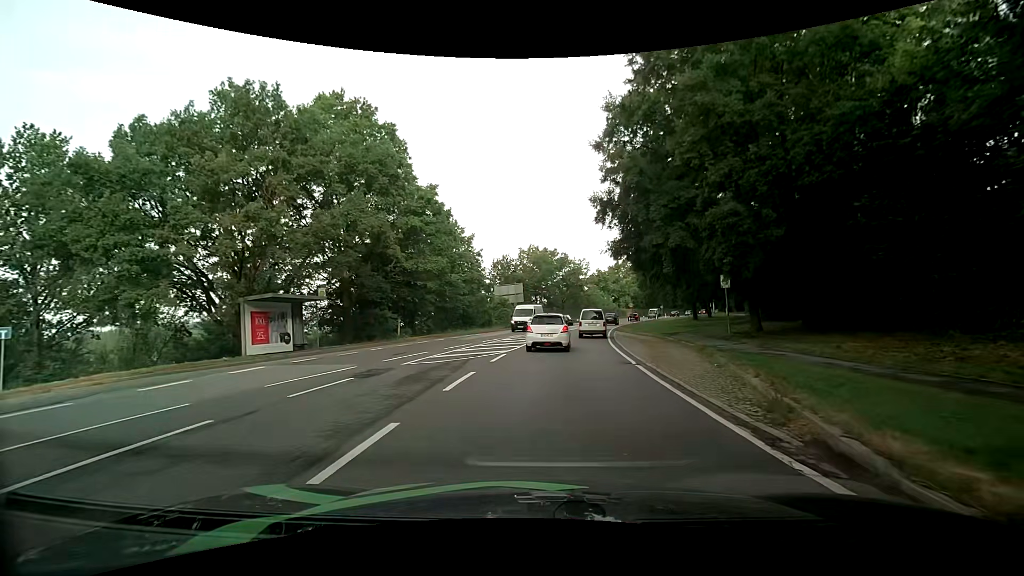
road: primary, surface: asphalt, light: Day
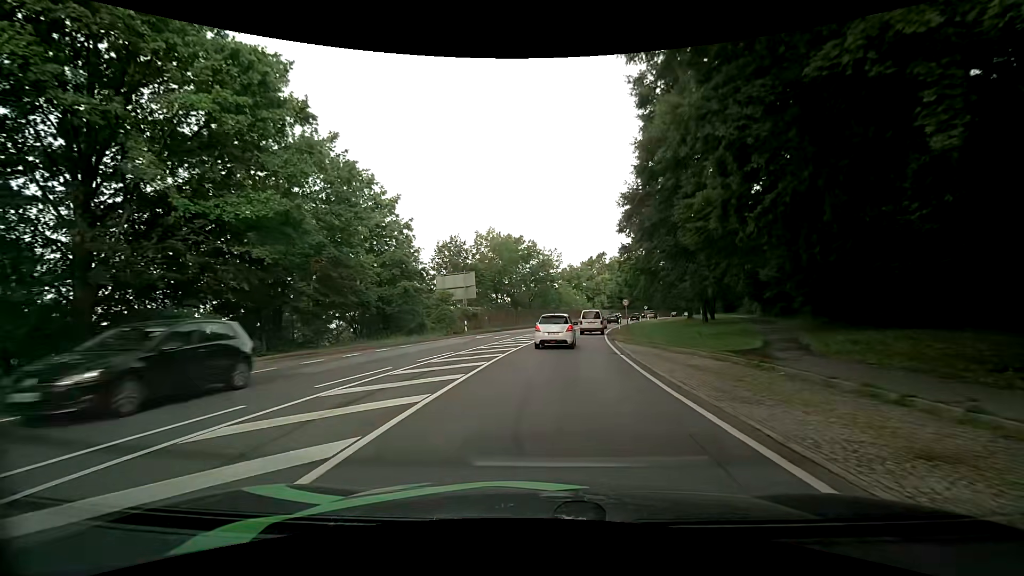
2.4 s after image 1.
(+0.4, +18.0) m; +3°
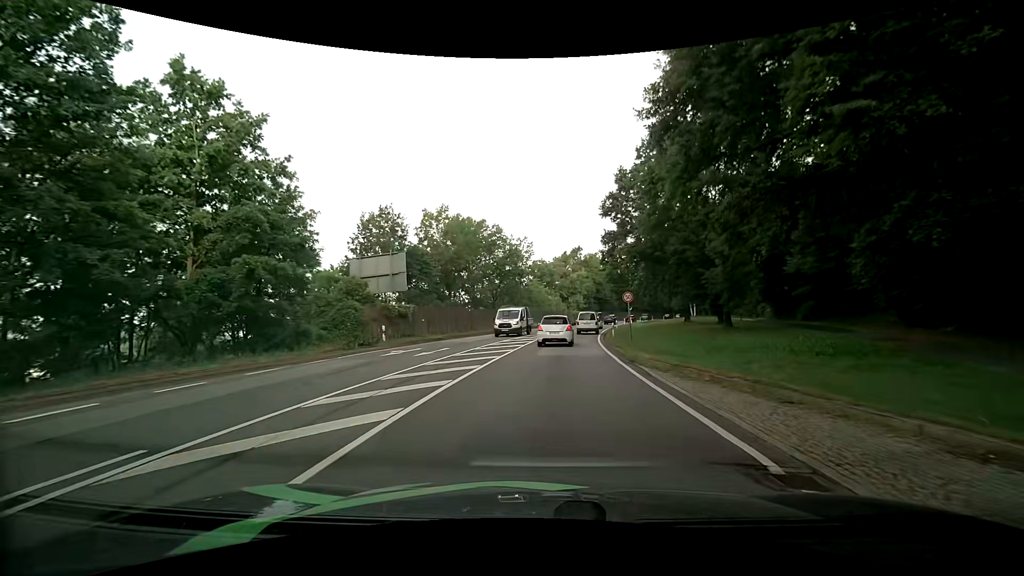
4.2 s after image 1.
(+0.4, +14.5) m; +3°
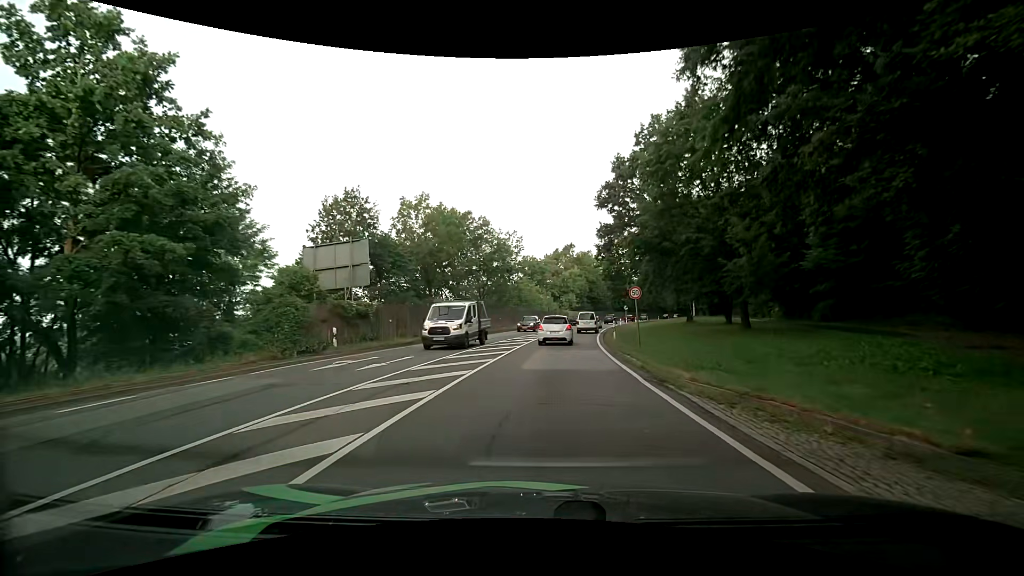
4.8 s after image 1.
(+0.1, +5.0) m; +2°
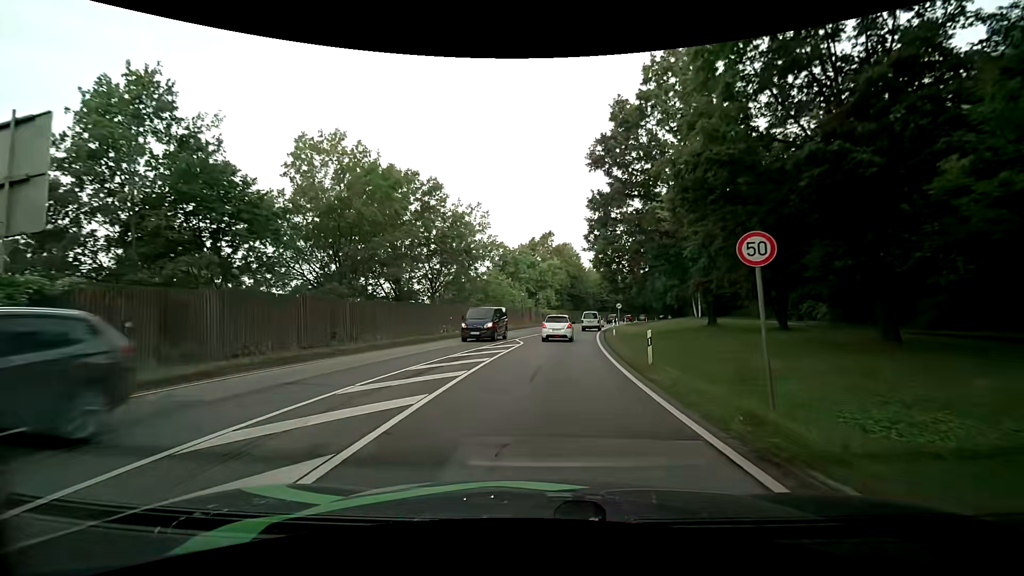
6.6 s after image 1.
(+0.3, +15.6) m; +3°
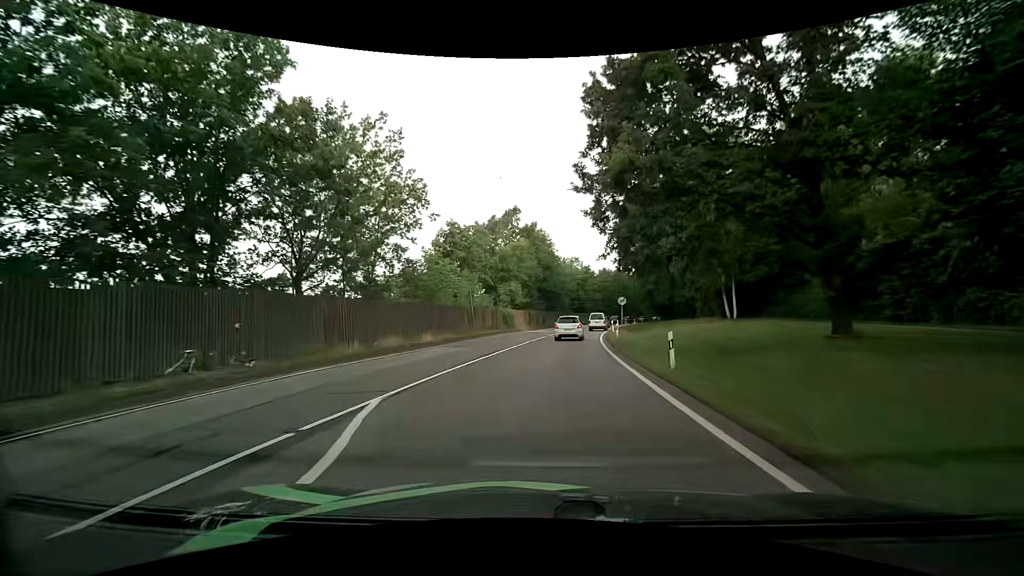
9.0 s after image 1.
(+0.6, +22.1) m; +3°
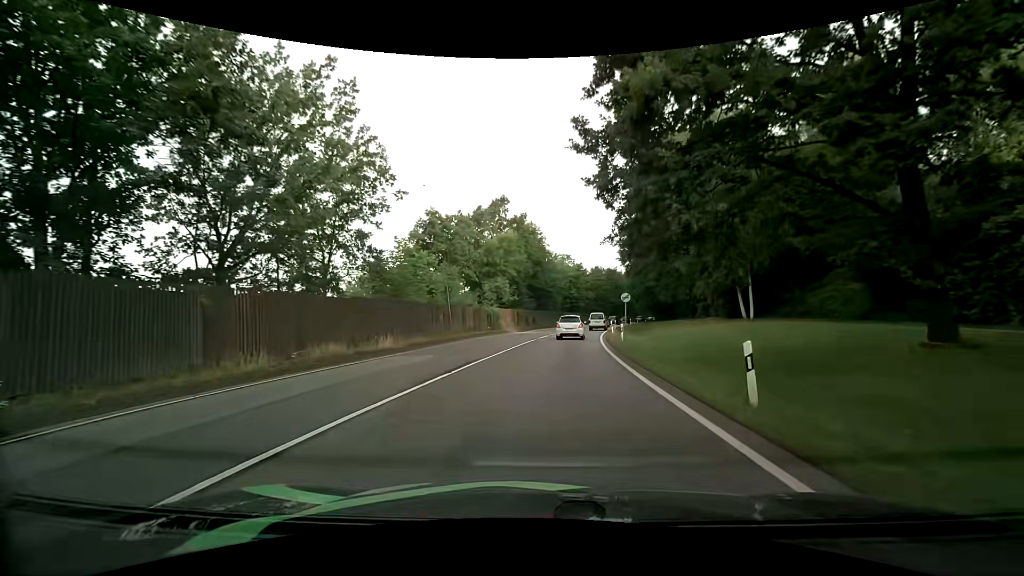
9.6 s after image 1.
(+0.1, +5.7) m; +1°
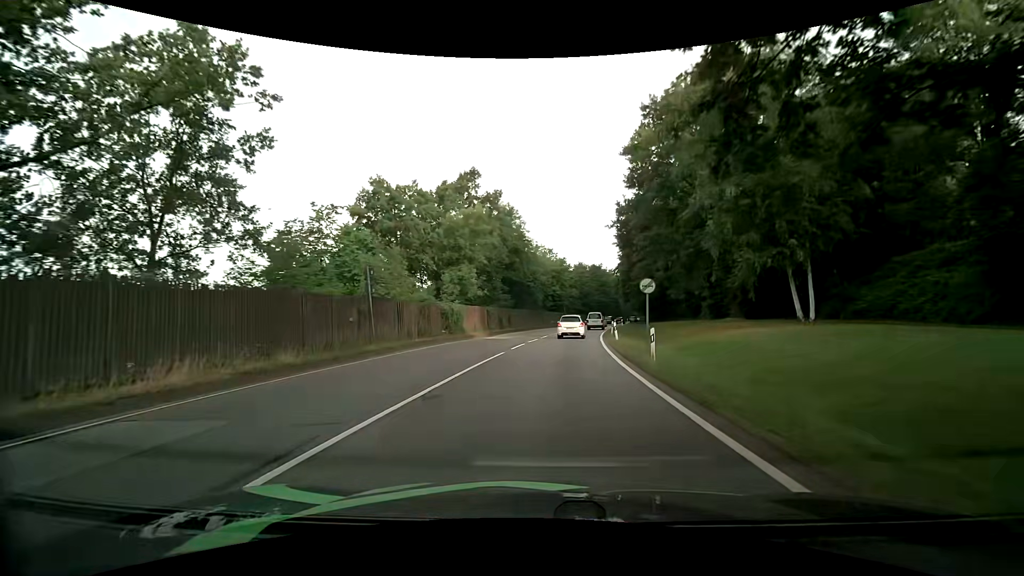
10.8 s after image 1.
(+0.3, +11.6) m; +3°
(0, +10) (+1, +20) (+1, +30) (+3, +40) (+4, +50) (+6, +60) (+8, +69) (+10, +79) (+12, +89) (+14, +99) m
